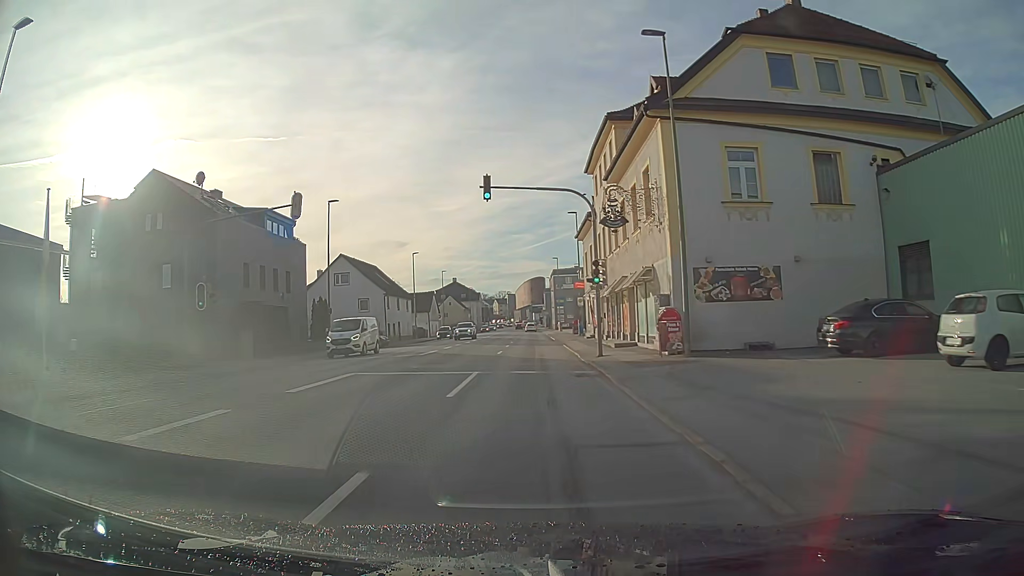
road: tertiary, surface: asphalt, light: Day
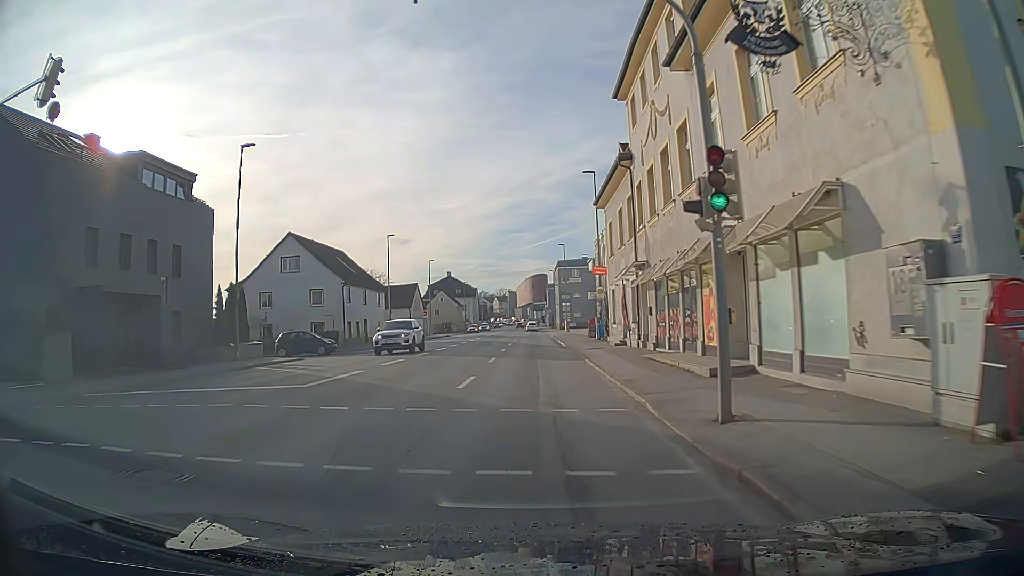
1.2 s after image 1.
(0.0, +15.3) m; 0°
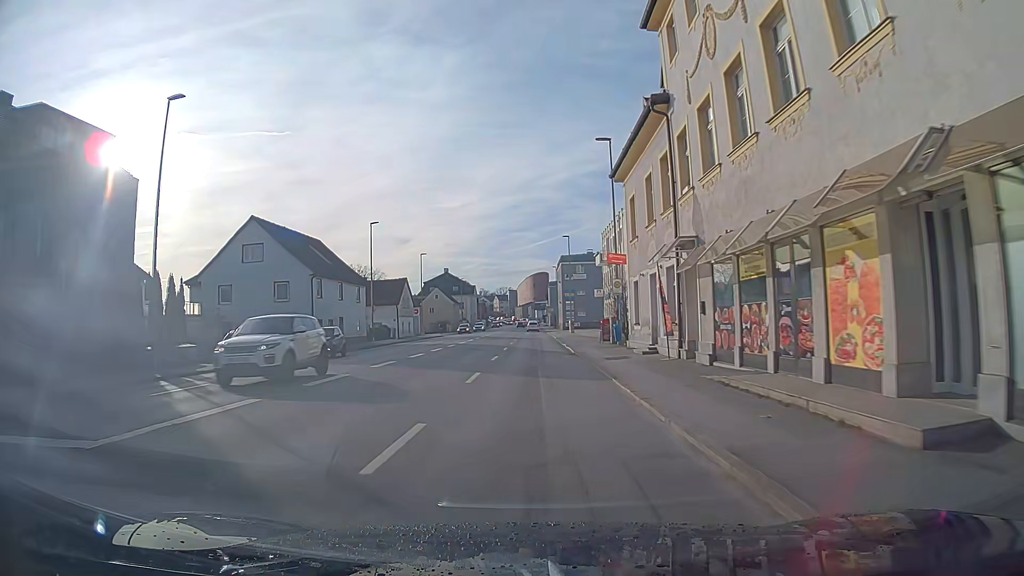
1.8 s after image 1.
(0.0, +7.7) m; 0°
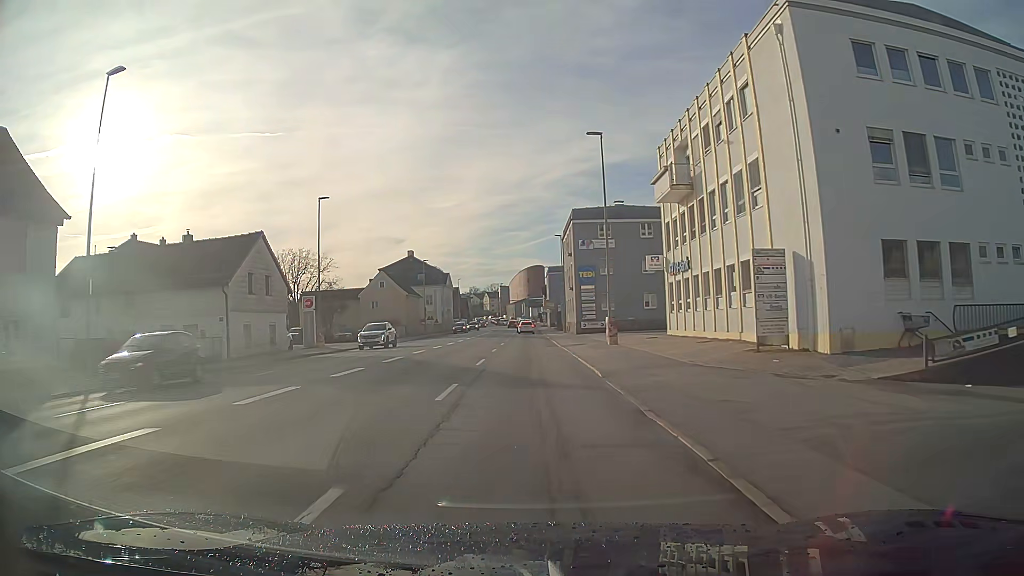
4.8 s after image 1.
(+0.2, +39.6) m; +1°
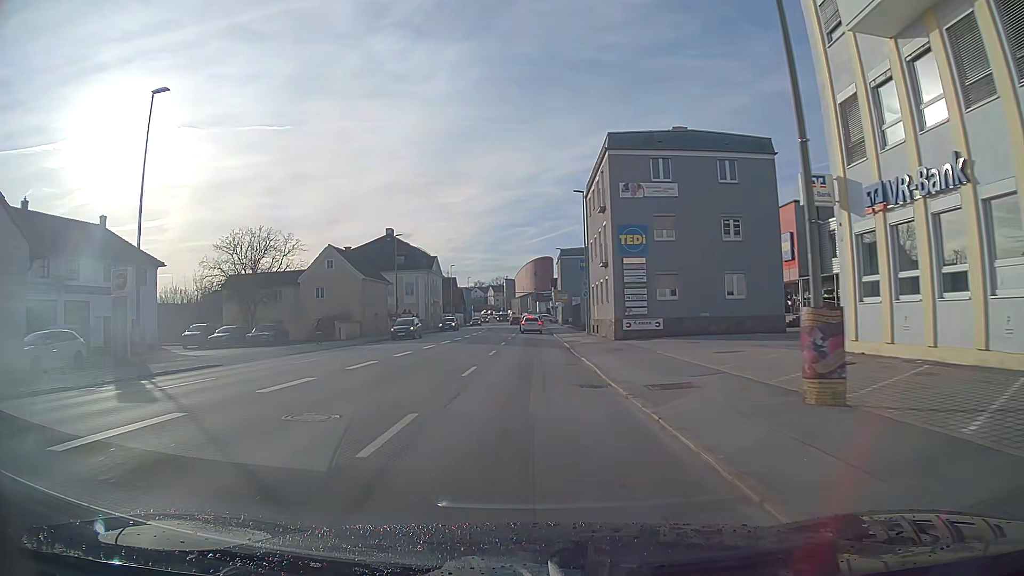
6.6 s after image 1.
(-0.2, +22.9) m; -1°
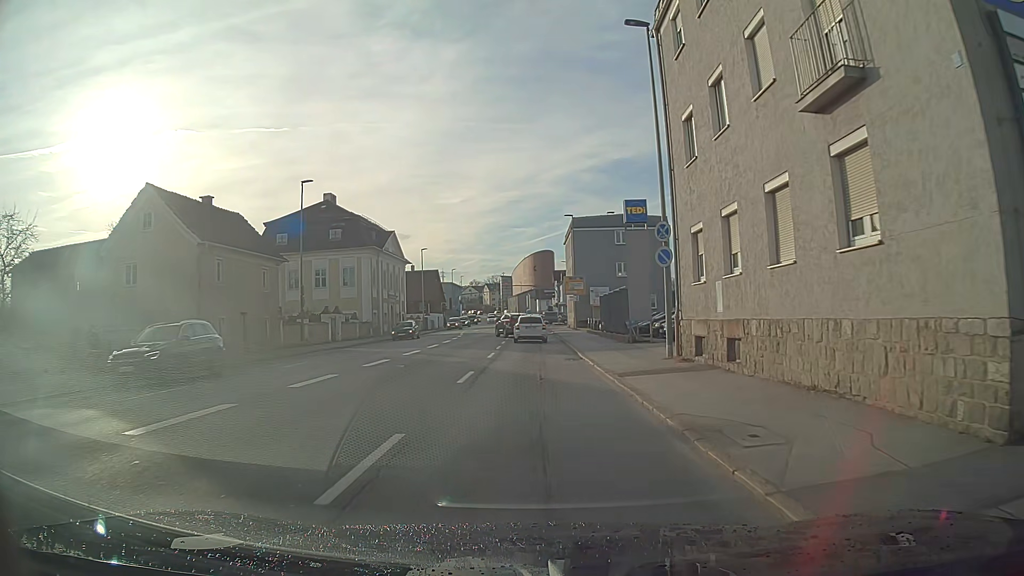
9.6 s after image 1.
(0.0, +28.2) m; 0°
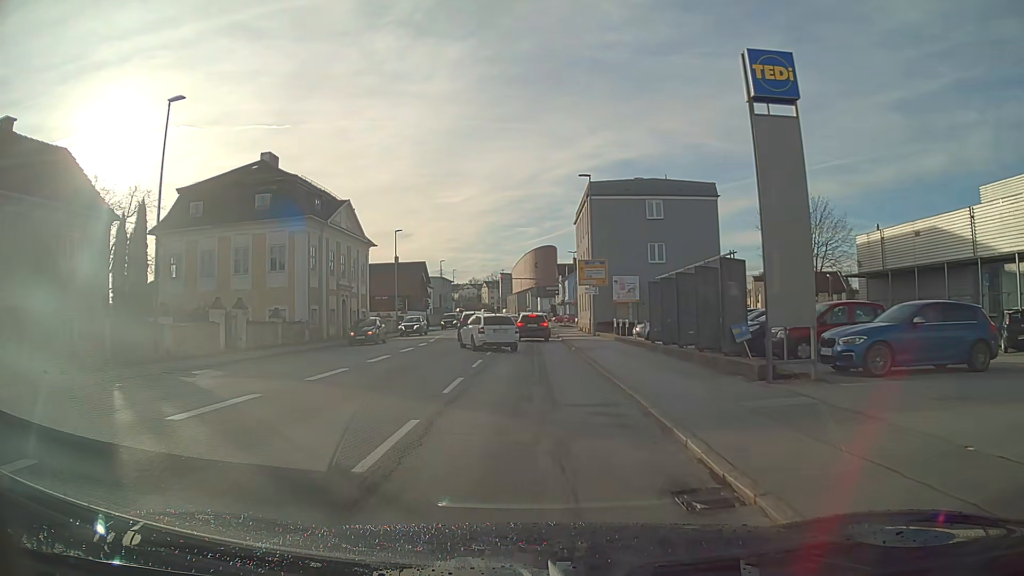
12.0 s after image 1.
(0.0, +17.0) m; 0°
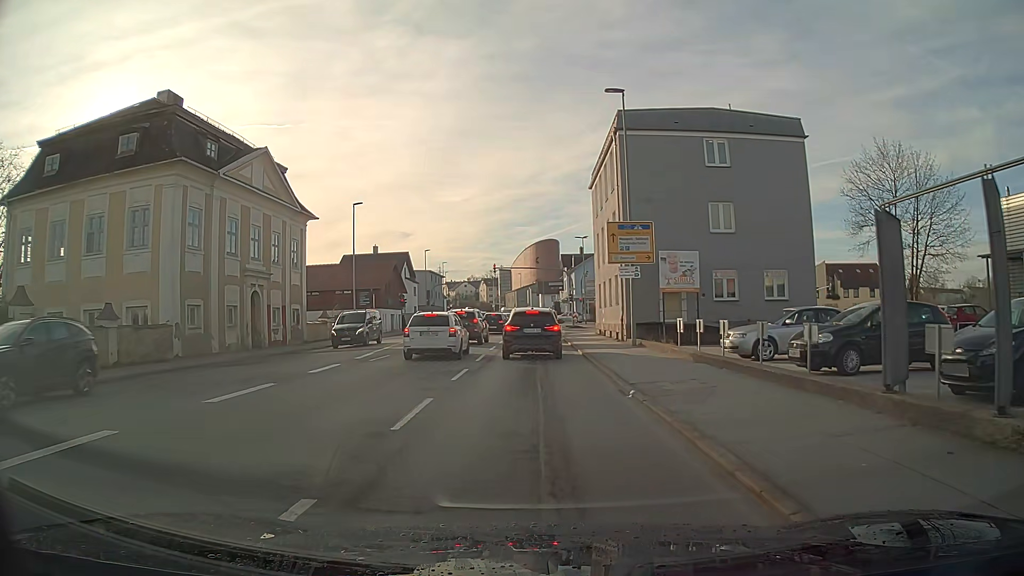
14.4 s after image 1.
(0.0, +16.1) m; 0°
(0, +10) (0, +20) (0, +30) (0, +40) (0, +50) (+1, +60) (+1, +70) (+1, +80) (+1, +90) (+1, +100) m
